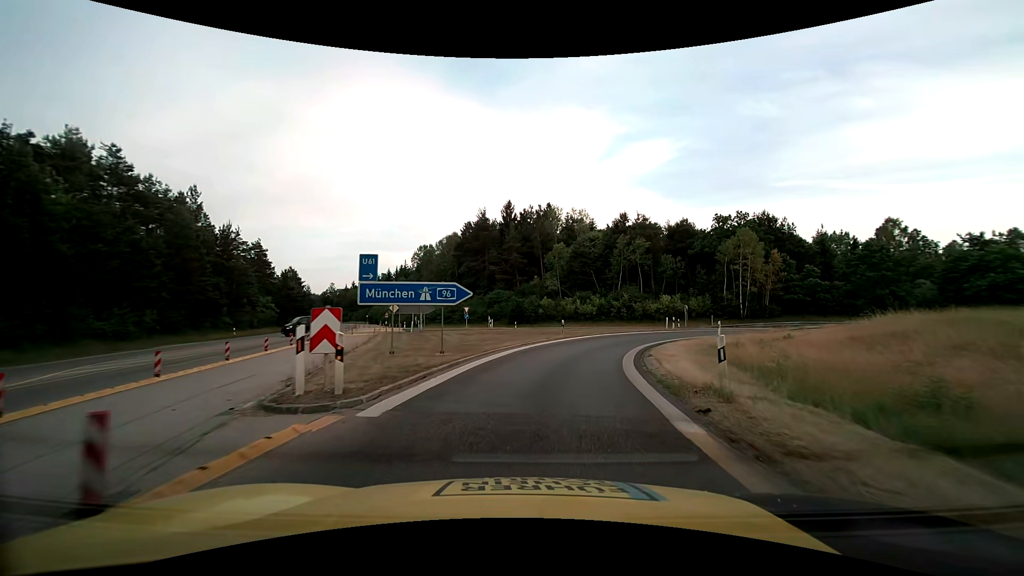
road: motorway_link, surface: asphalt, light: Day
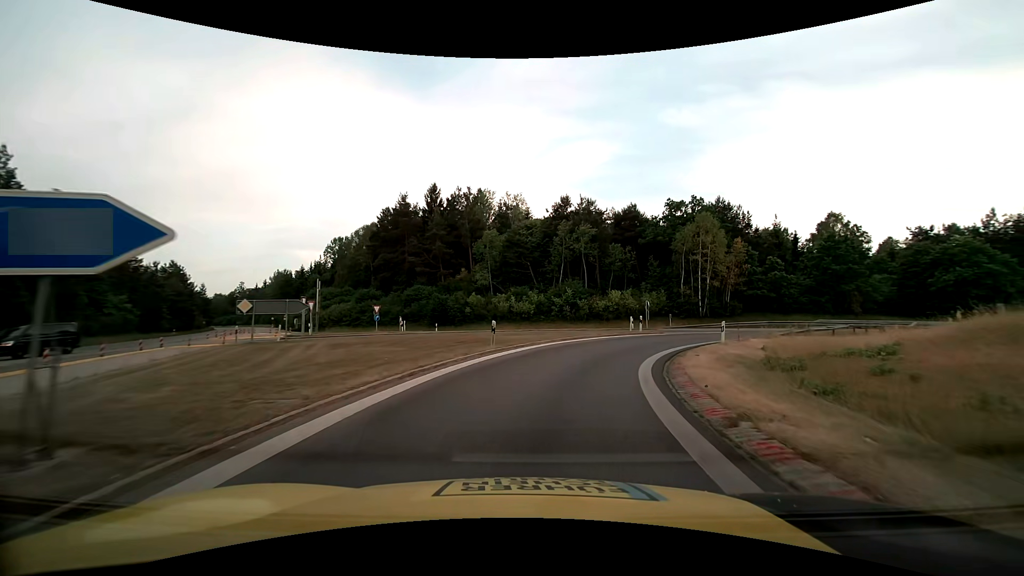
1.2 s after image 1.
(+0.7, +12.0) m; +7°
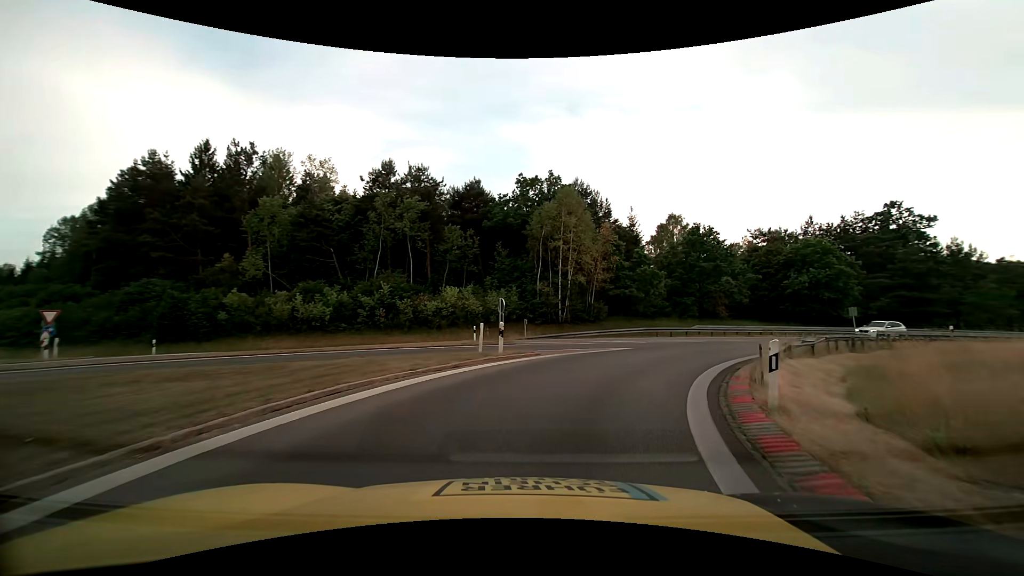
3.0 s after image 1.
(+2.4, +16.5) m; +19°
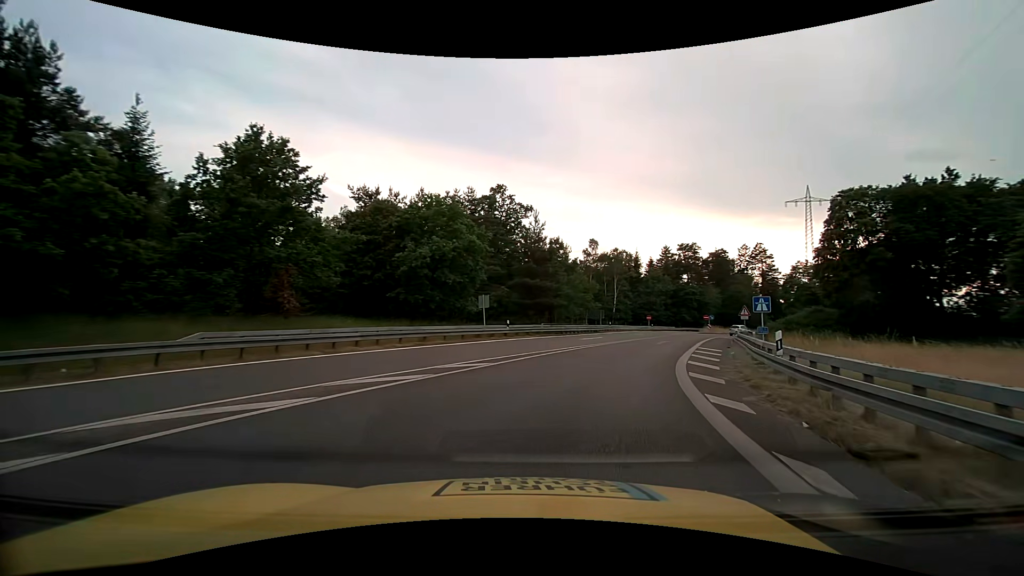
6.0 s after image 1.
(+9.8, +24.5) m; +44°
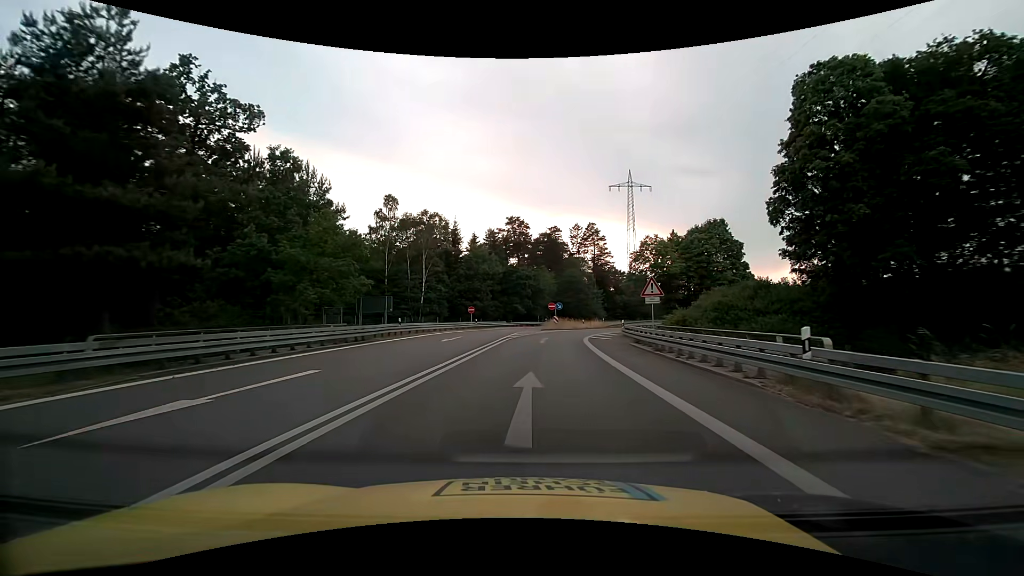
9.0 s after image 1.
(+6.9, +30.0) m; +20°
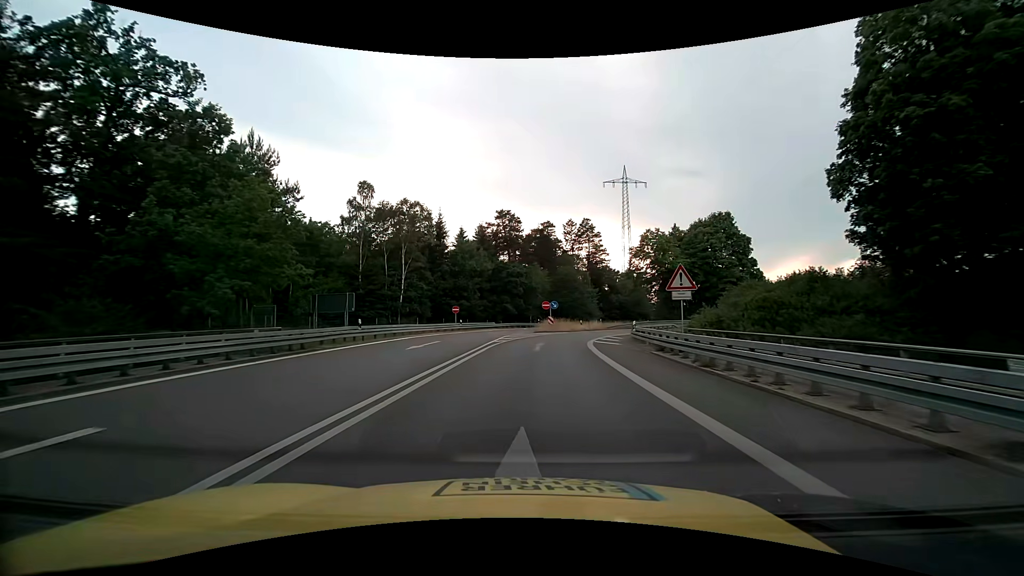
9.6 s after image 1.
(+0.1, +6.4) m; +1°
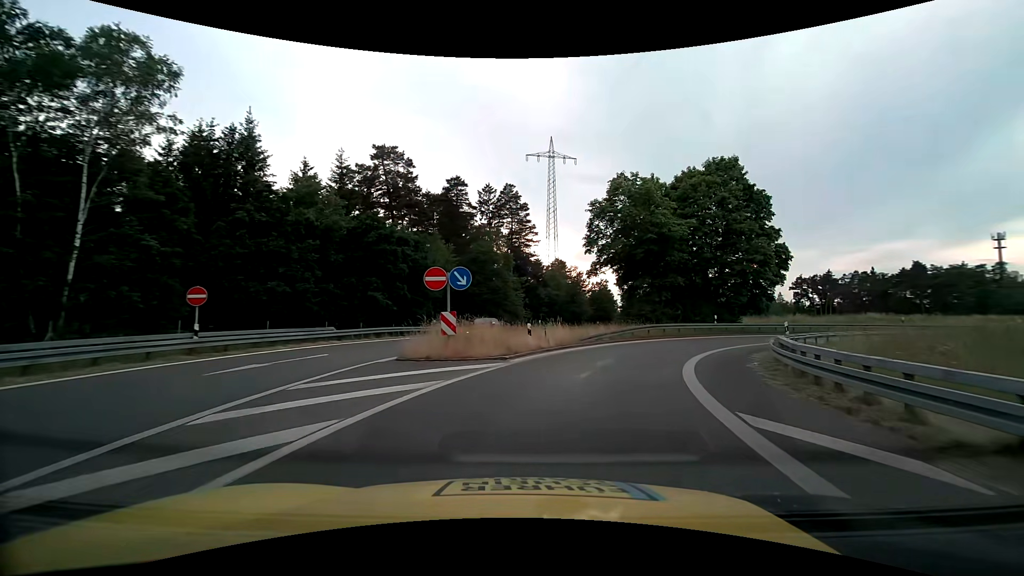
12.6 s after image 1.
(+1.9, +31.9) m; +10°
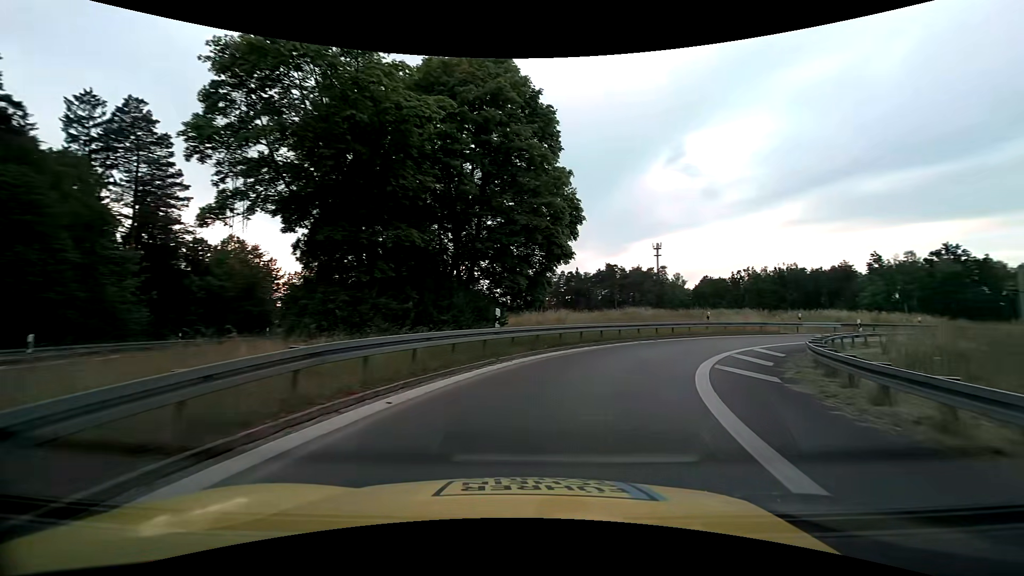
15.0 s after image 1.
(+6.1, +24.1) m; +31°
(+1, +10) (+5, +19) (+11, +27) (+18, +34) (+27, +38) (+37, +40) (+47, +39) (+56, +36) (+65, +31) (+73, +25) m
